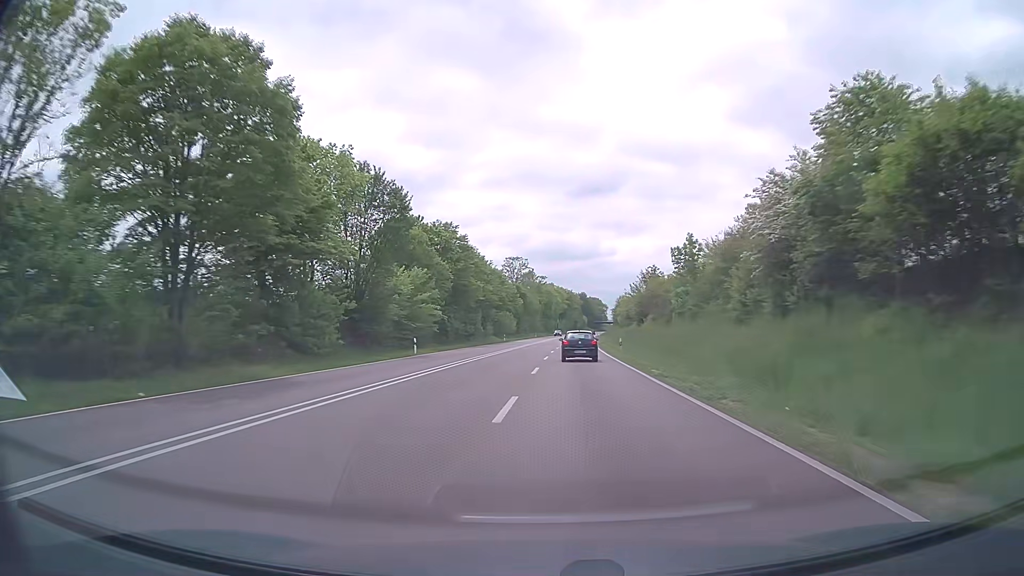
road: trunk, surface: asphalt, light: Day
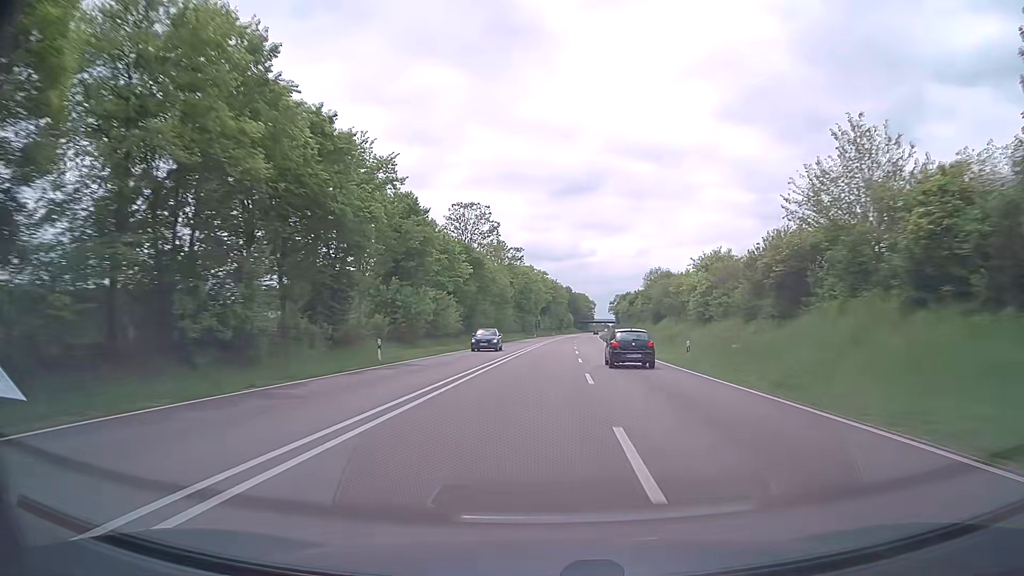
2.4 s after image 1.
(+0.7, +64.8) m; +2°
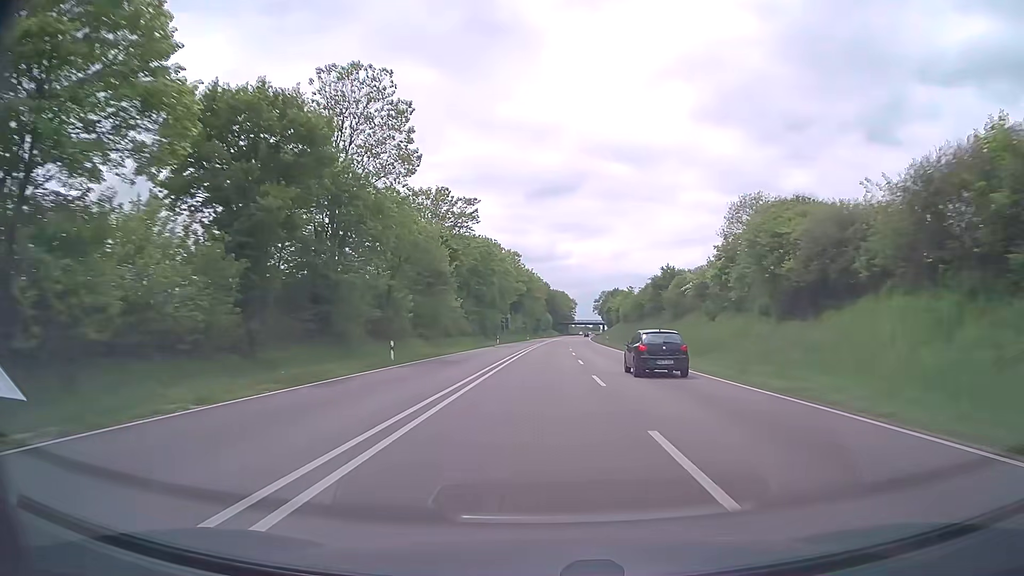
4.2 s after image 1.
(+0.8, +48.3) m; +2°
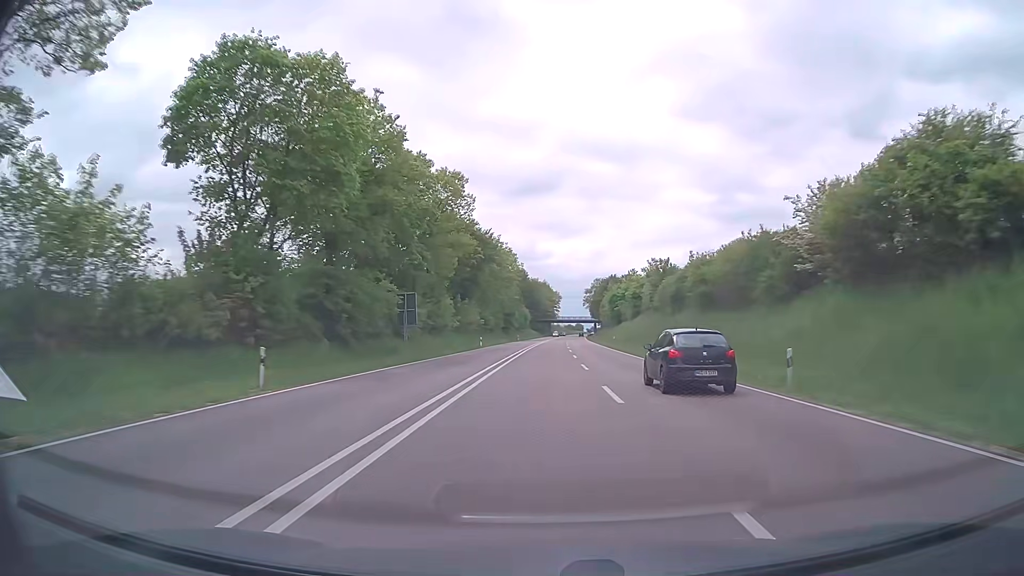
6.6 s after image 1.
(+1.0, +64.3) m; +2°
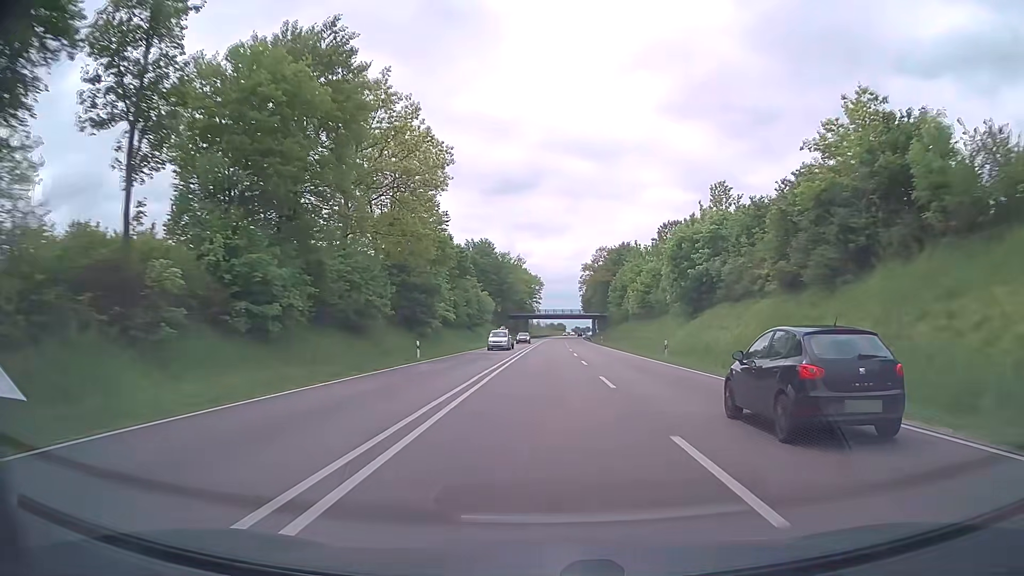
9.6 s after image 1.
(+1.0, +80.4) m; +2°
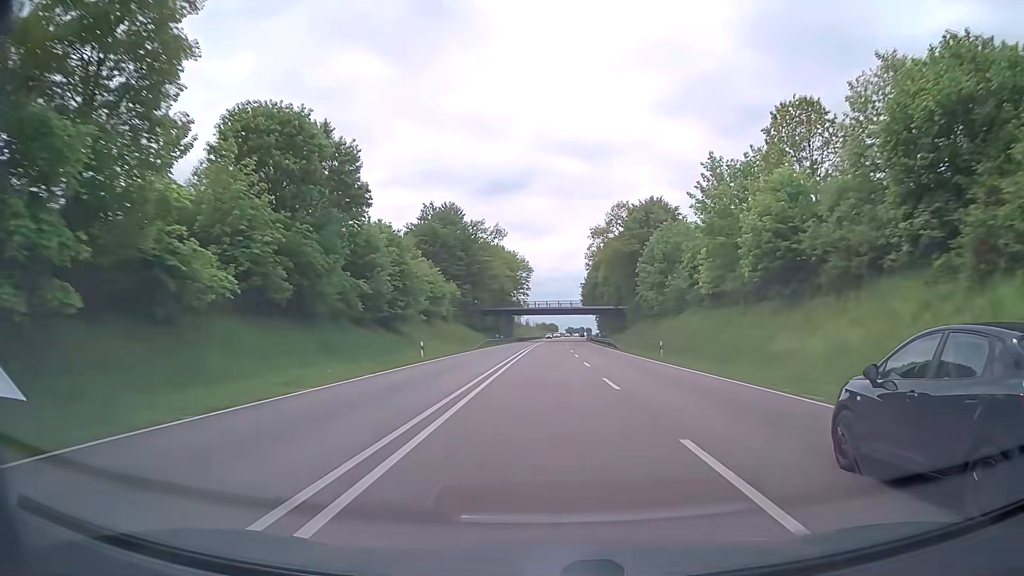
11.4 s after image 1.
(+0.3, +48.3) m; +1°
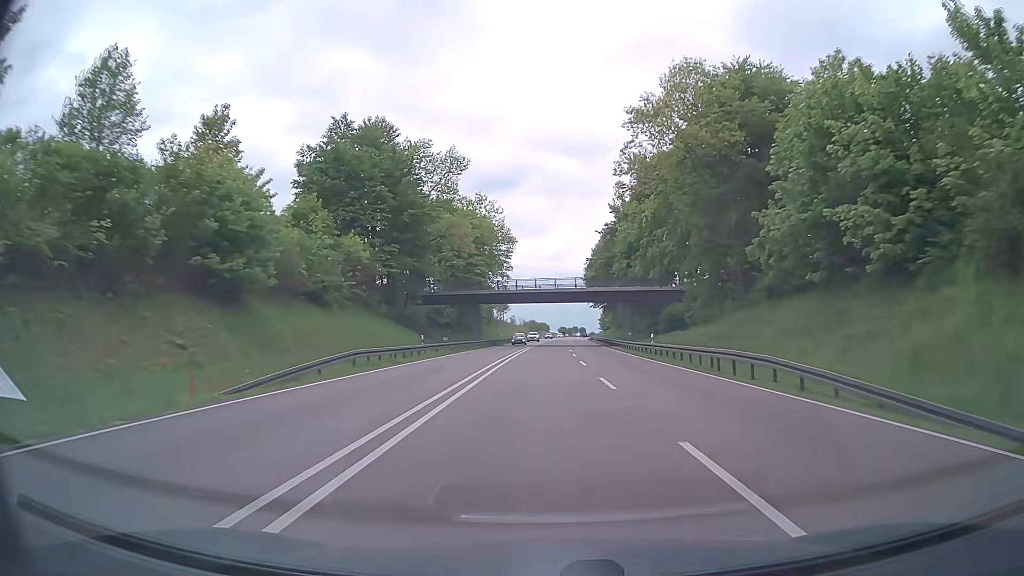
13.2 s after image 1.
(+0.1, +48.4) m; 0°
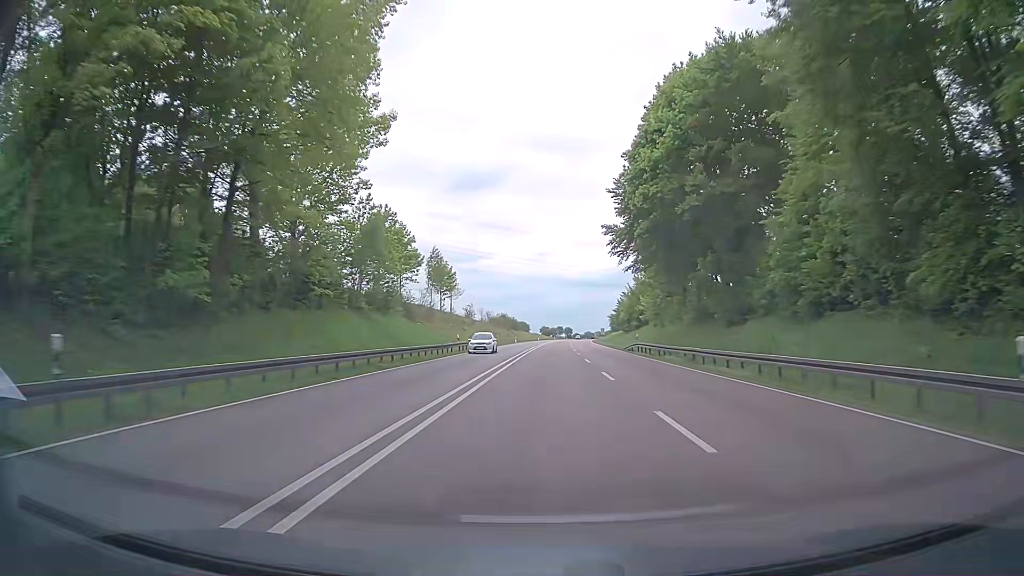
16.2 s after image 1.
(+1.1, +80.8) m; +2°
(0, +10) (0, +20) (0, +30) (0, +40) (0, +50) (+1, +60) (+1, +70) (+1, +80) (+2, +90) (+2, +100) m
